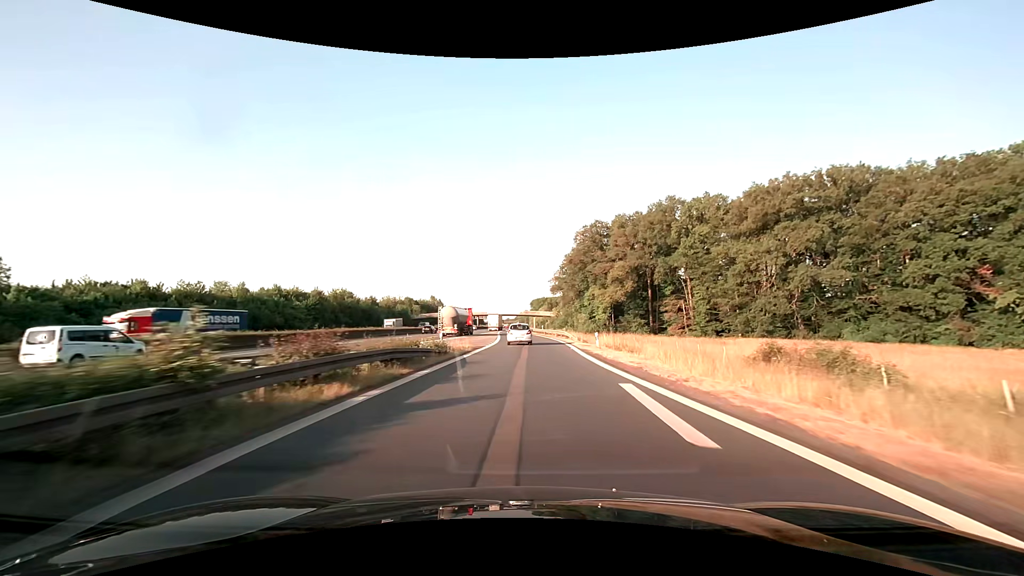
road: motorway_link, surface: asphalt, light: Day
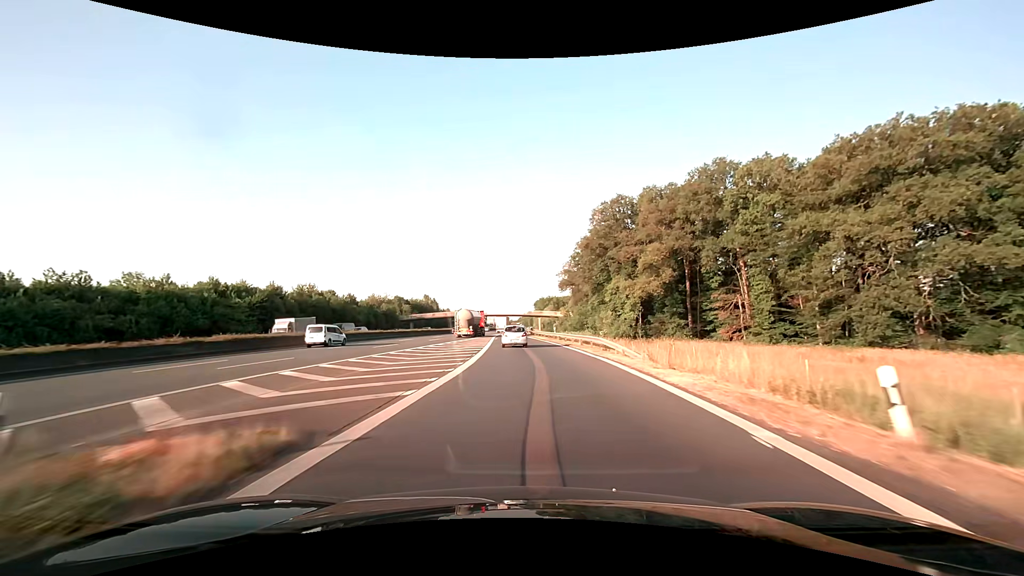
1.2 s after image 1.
(-0.1, +23.2) m; -1°
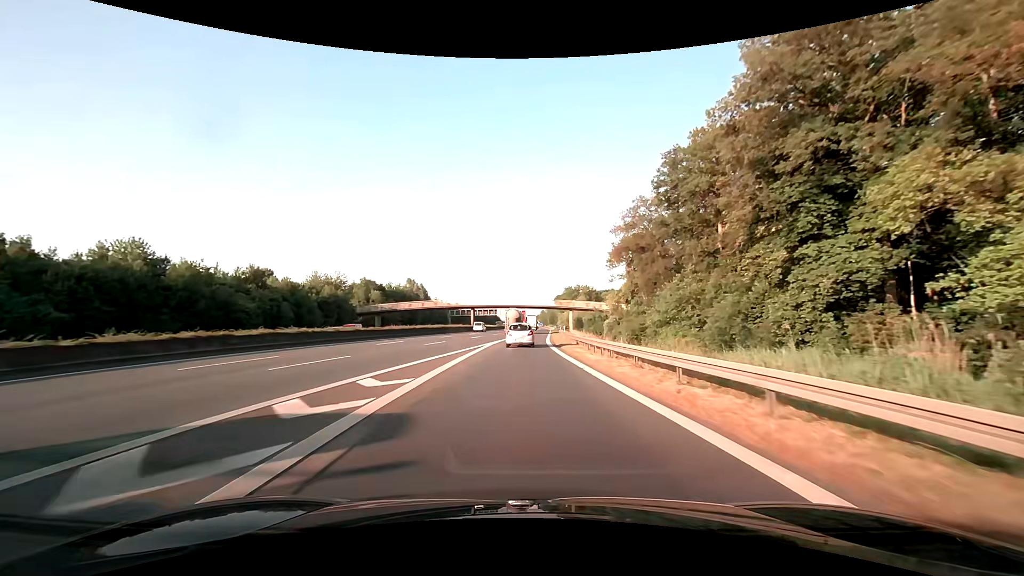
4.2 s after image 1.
(-1.2, +57.8) m; -2°
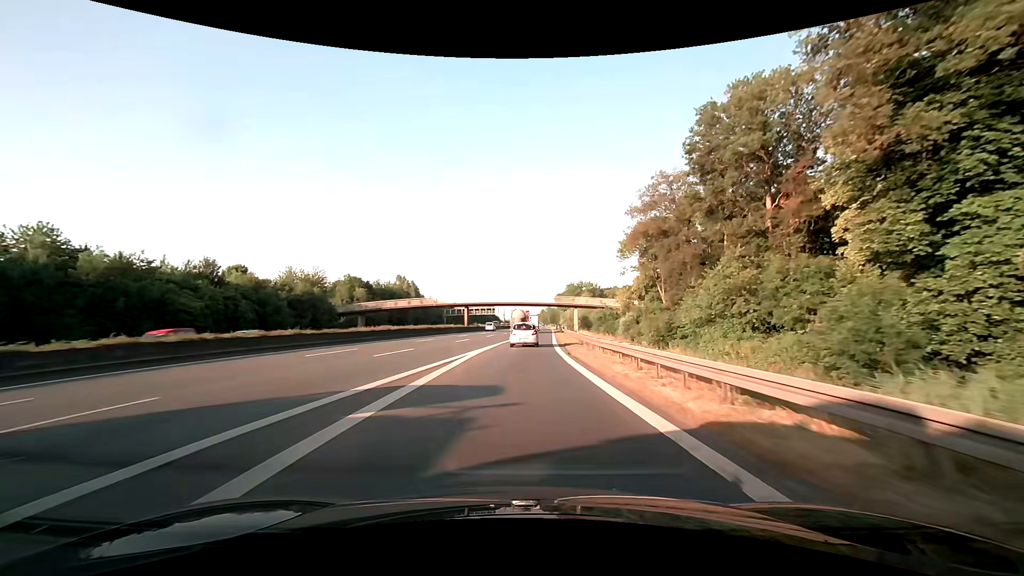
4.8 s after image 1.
(0.0, +11.3) m; 0°
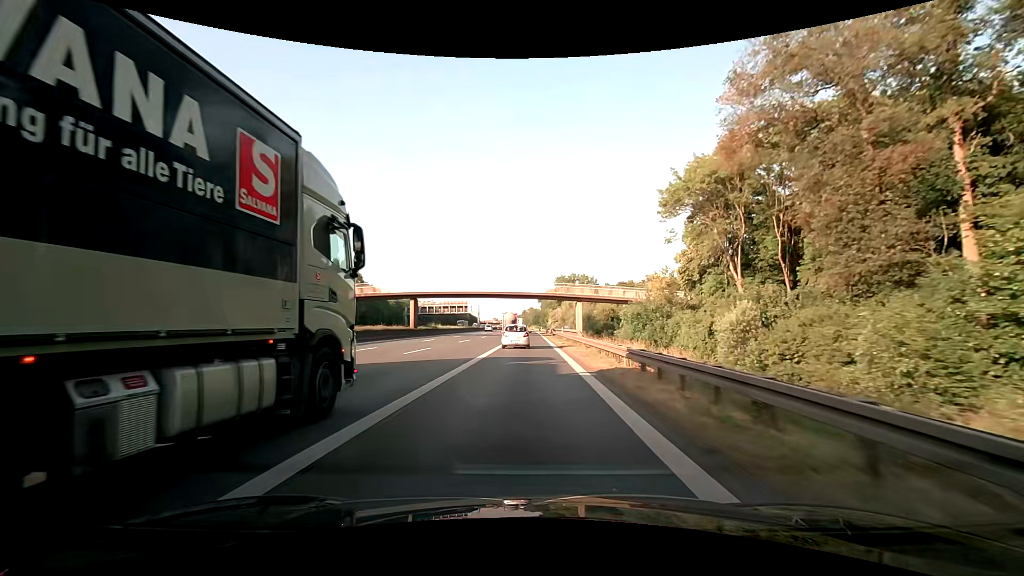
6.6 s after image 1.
(+0.6, +33.7) m; +2°
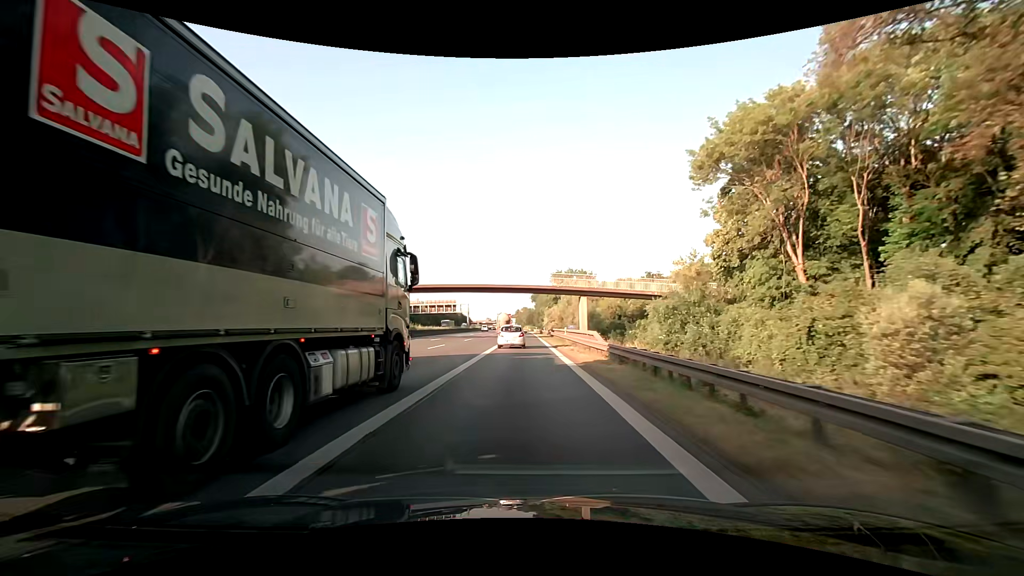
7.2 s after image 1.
(+0.1, +11.3) m; +1°
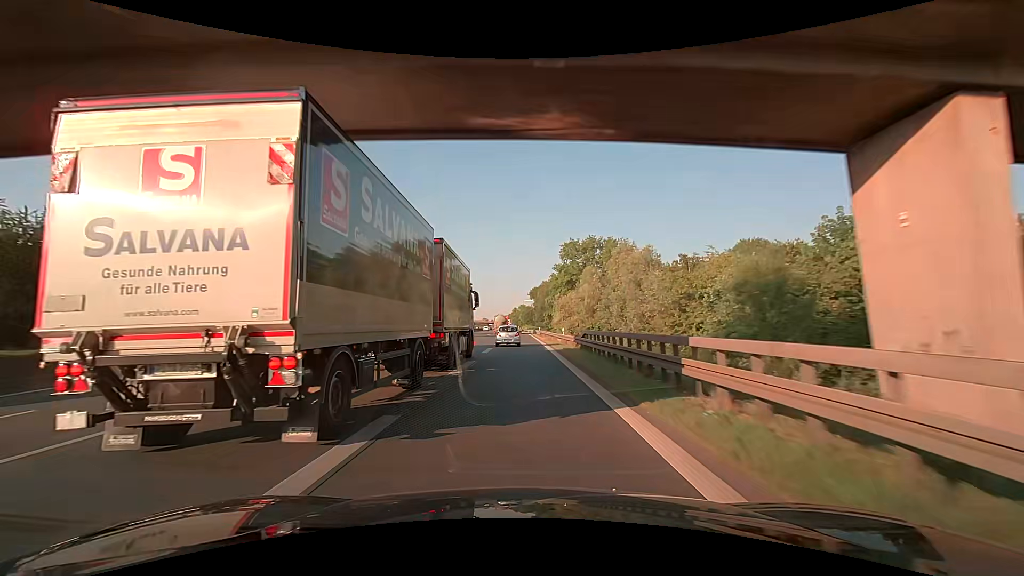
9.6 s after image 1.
(+0.4, +46.5) m; 0°
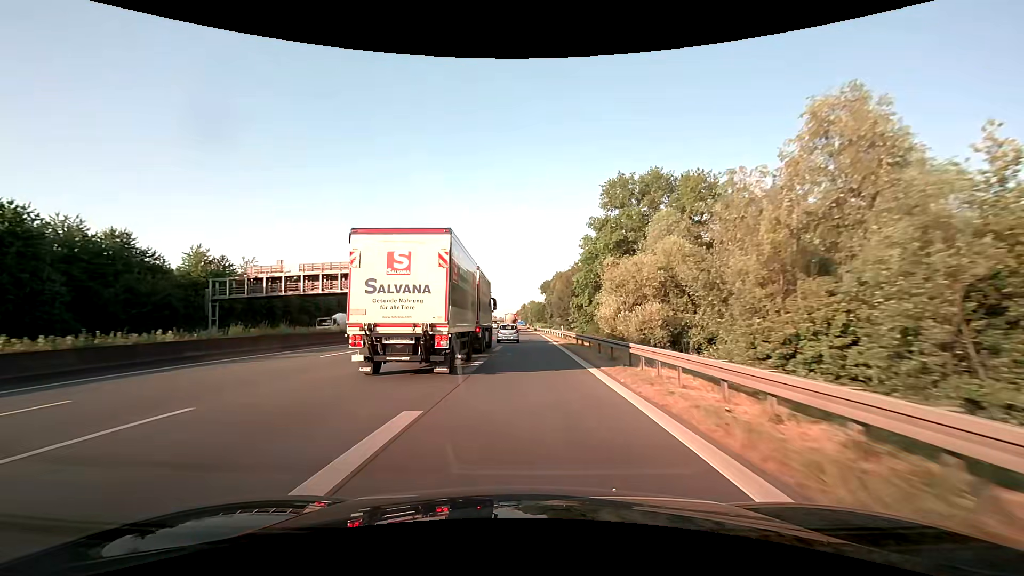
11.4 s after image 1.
(-0.2, +36.0) m; -1°
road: motorway
(0, +10) (0, +20) (0, +30) (0, +40) (-1, +50) (-1, +60) (-1, +70) (-1, +80) (-1, +90) (-2, +100) m
